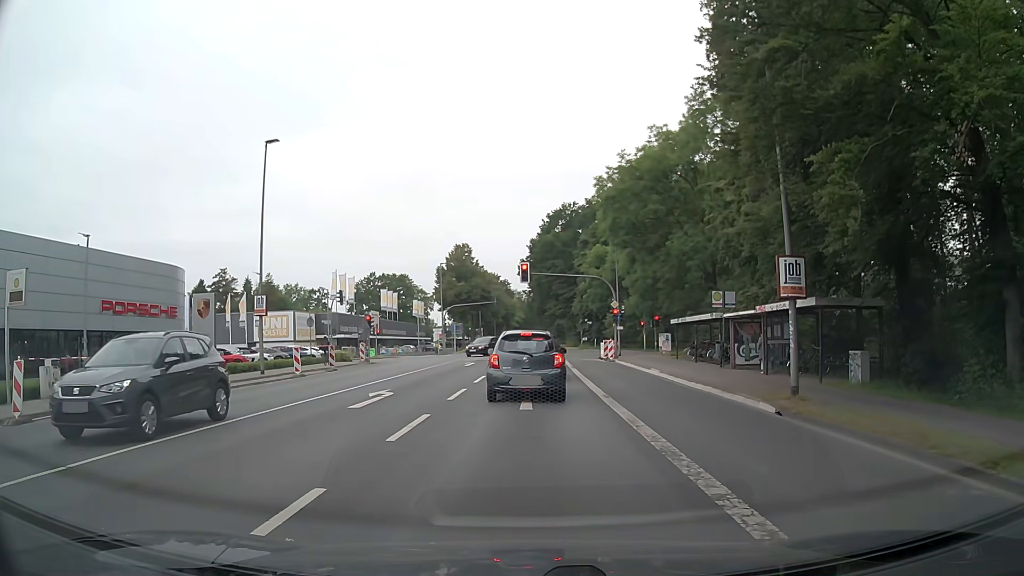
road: secondary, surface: asphalt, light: Day
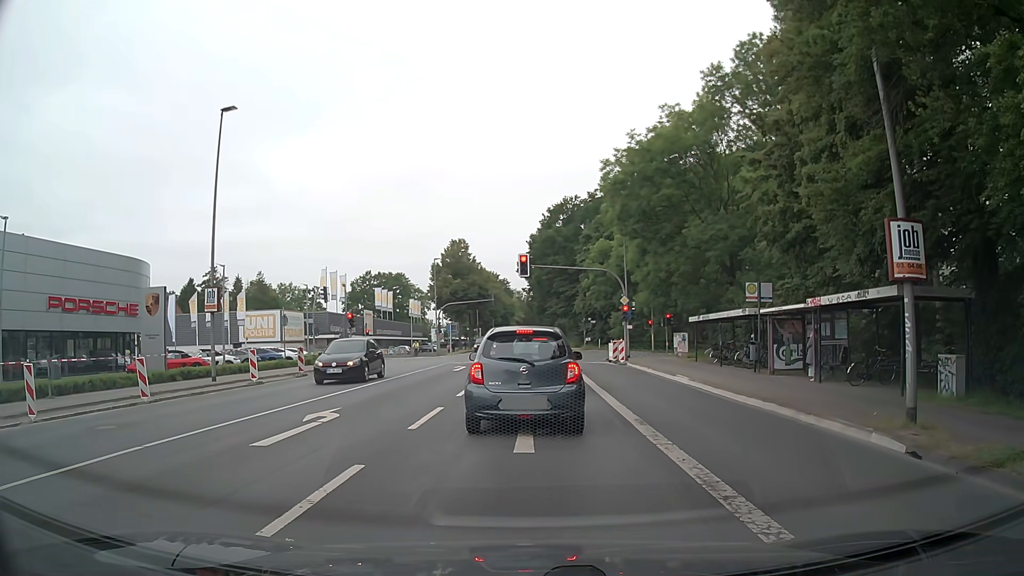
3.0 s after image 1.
(+0.2, +4.7) m; +2°
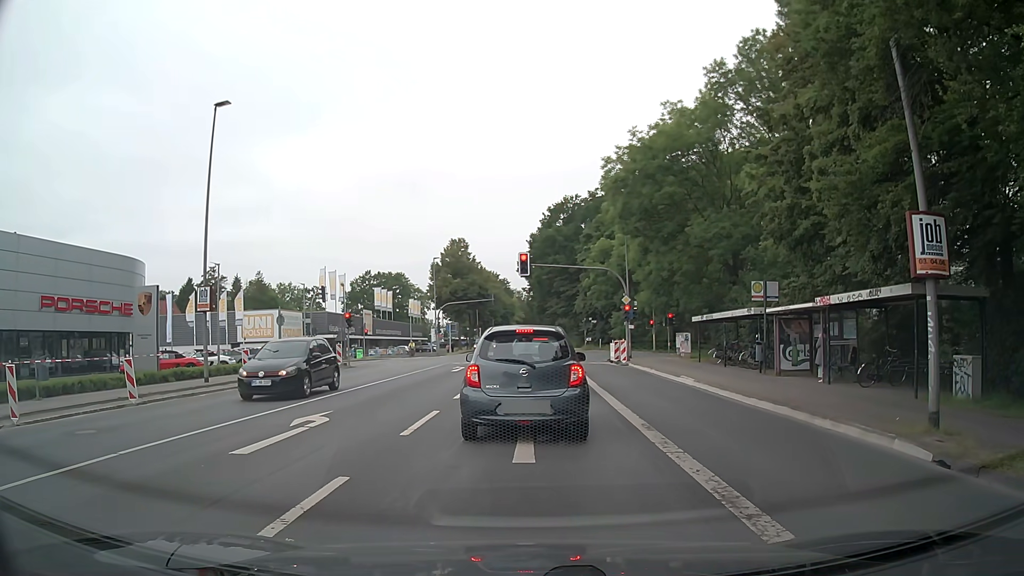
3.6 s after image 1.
(0.0, +0.6) m; 0°
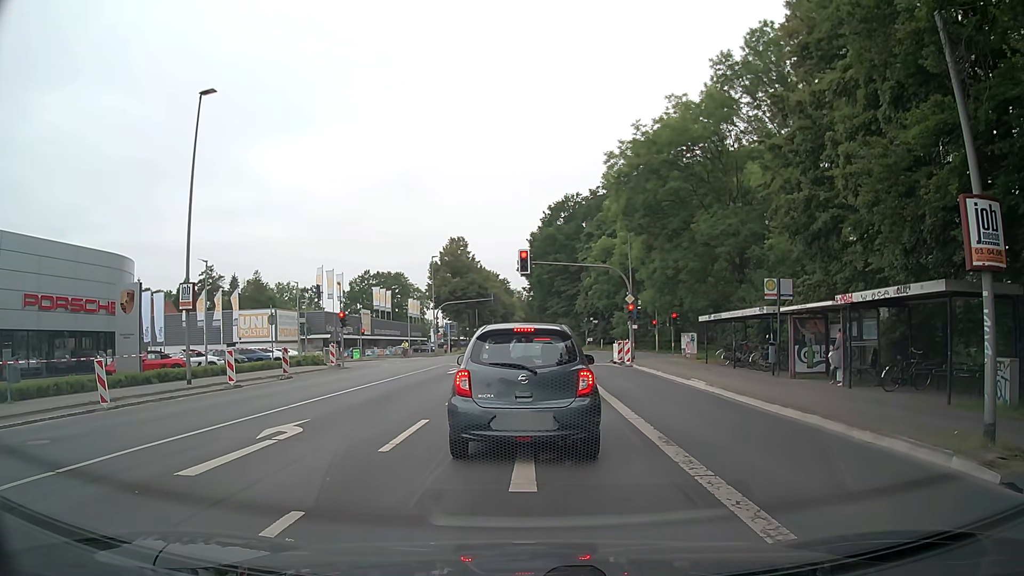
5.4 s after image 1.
(0.0, +1.3) m; 0°
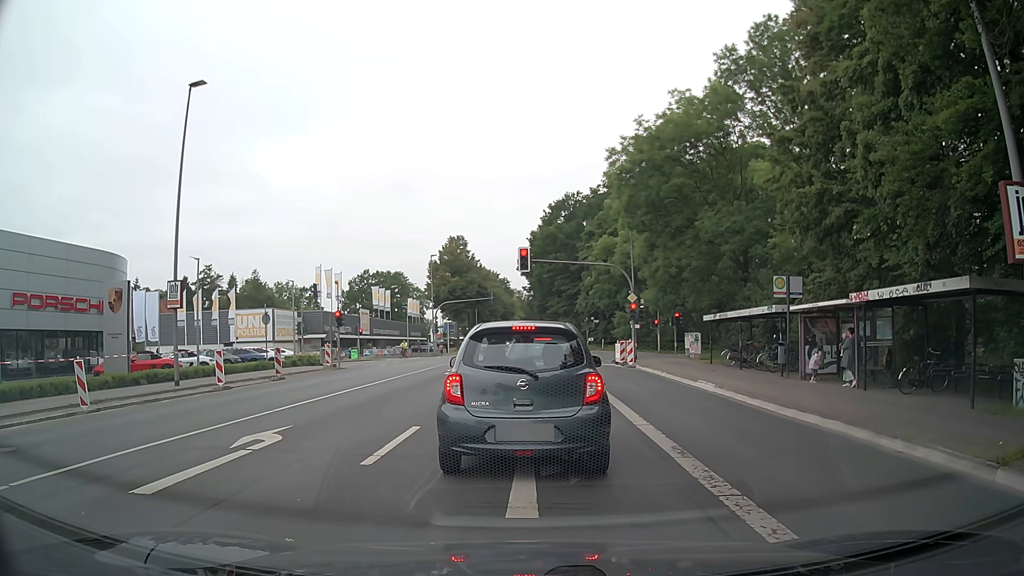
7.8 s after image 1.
(0.0, +0.9) m; 0°
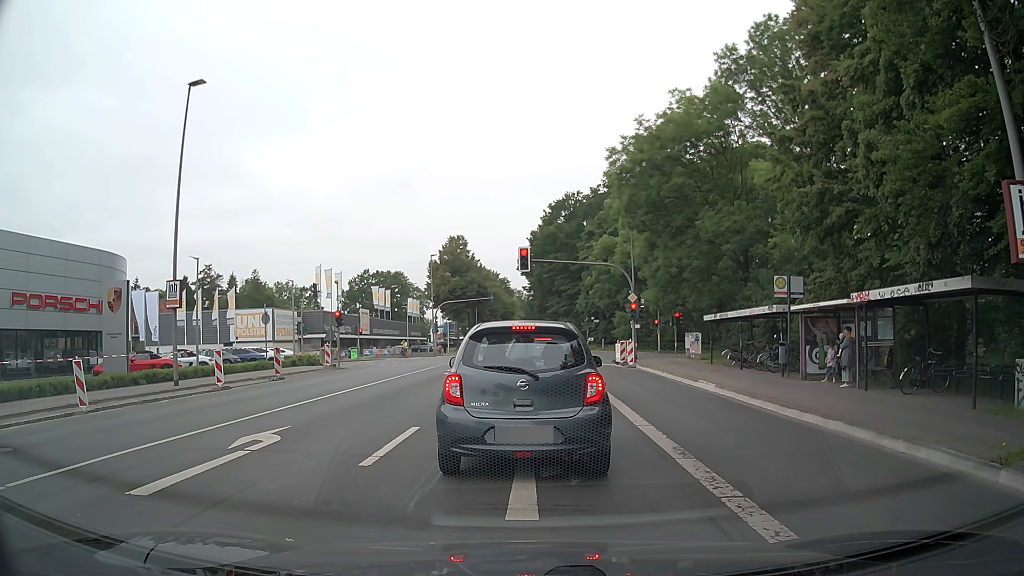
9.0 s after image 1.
(0.0, +0.1) m; 0°
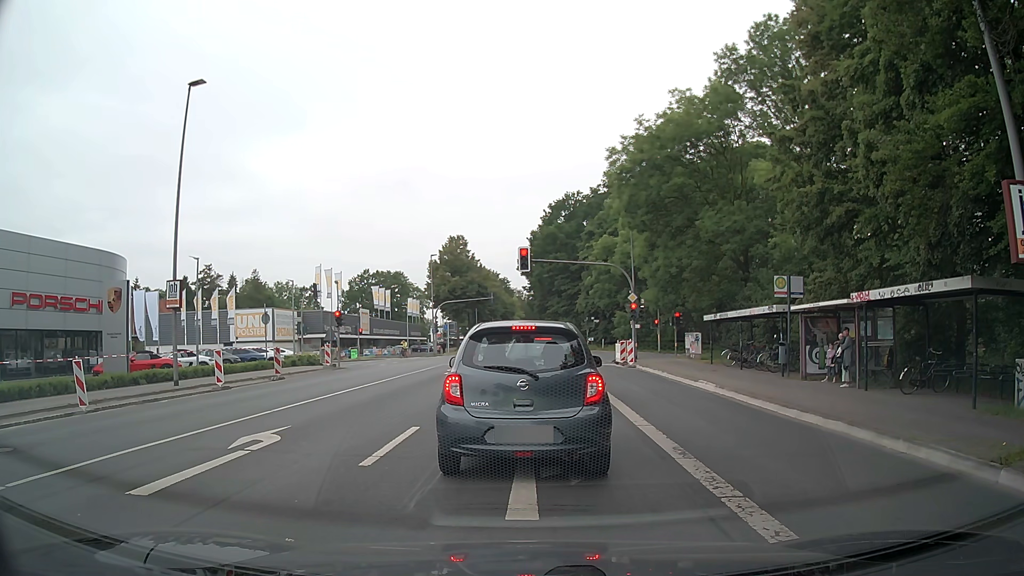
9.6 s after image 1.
(0.0, 0.0) m; 0°
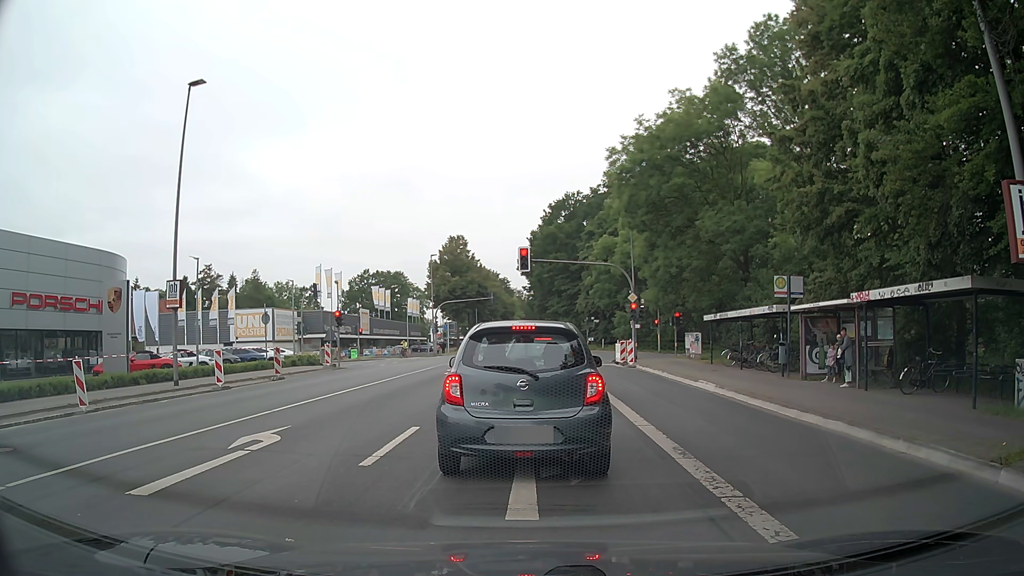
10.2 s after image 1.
(0.0, 0.0) m; 0°
(0, +10) (0, +20) (0, +30) (+1, +40) (+1, +50) (+2, +60) (+2, +70) (+2, +80) (+2, +90) (+2, +100) m
